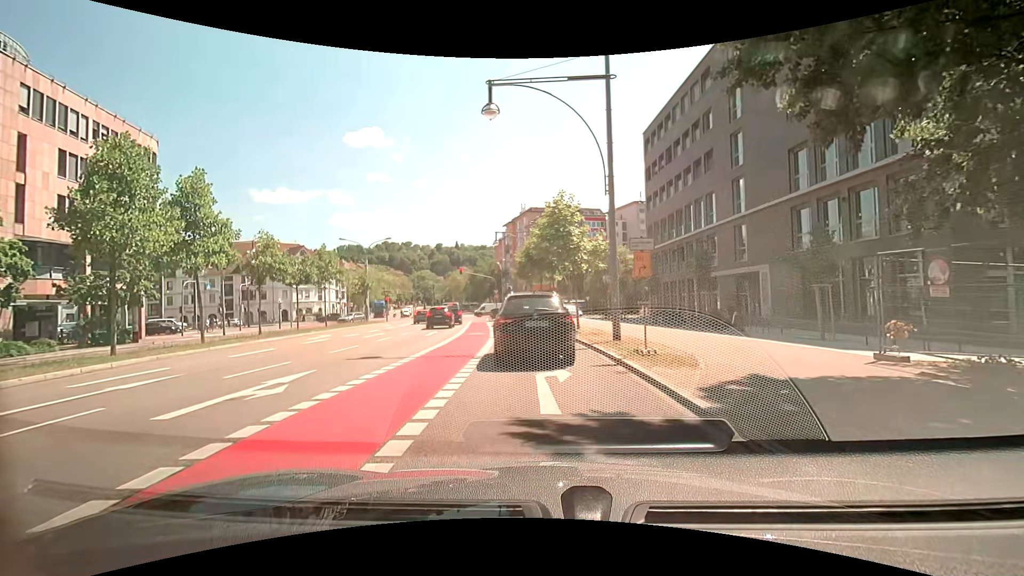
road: primary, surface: asphalt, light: Day
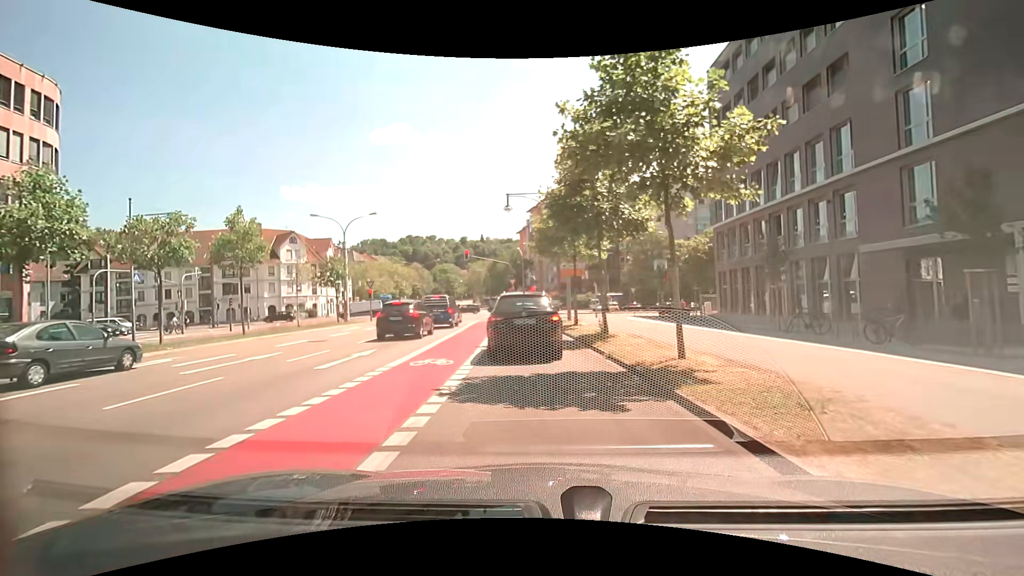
(-0.8, +15.4) m; -5°
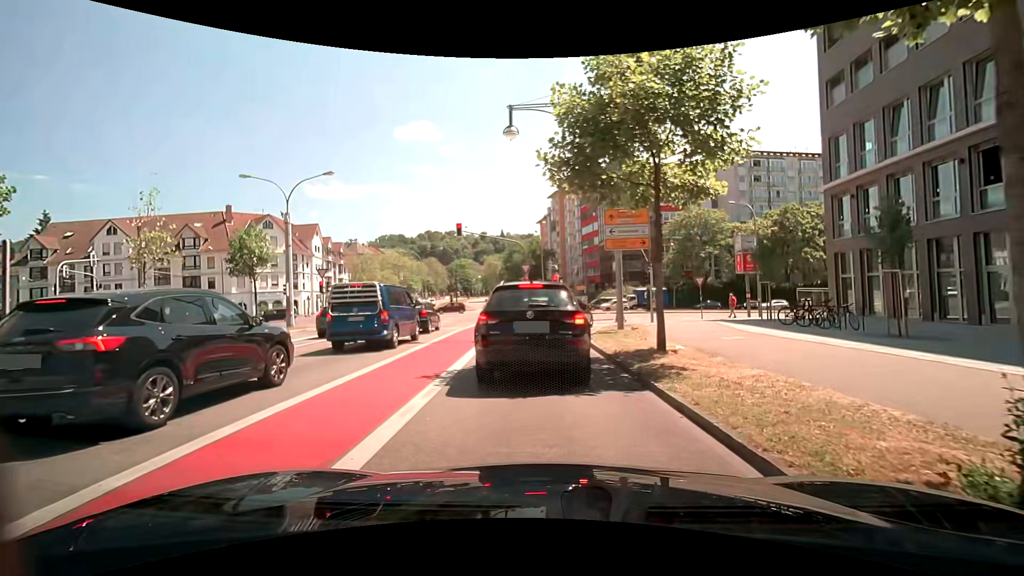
(-0.1, +14.9) m; -1°
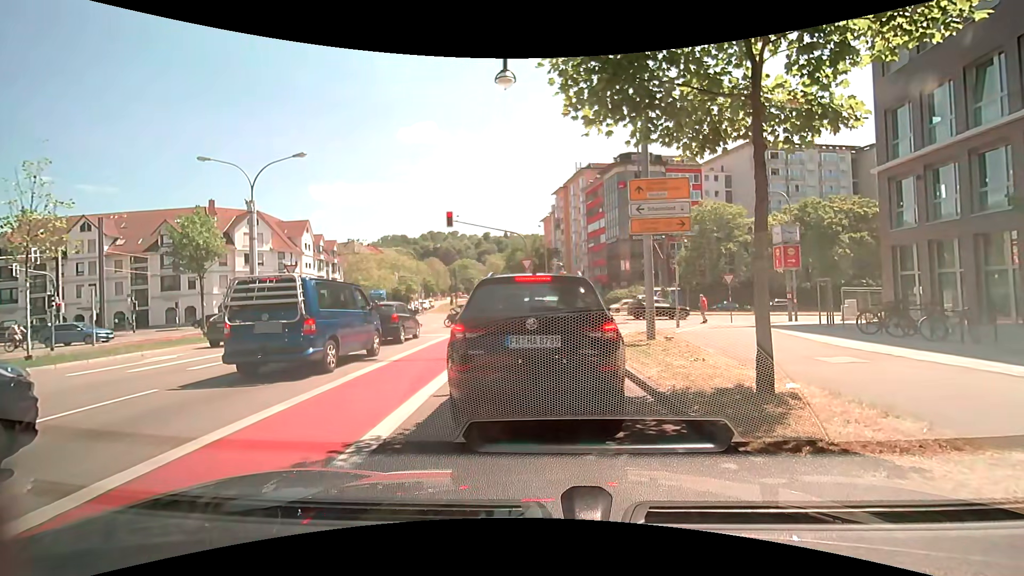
(-0.1, +4.4) m; -2°
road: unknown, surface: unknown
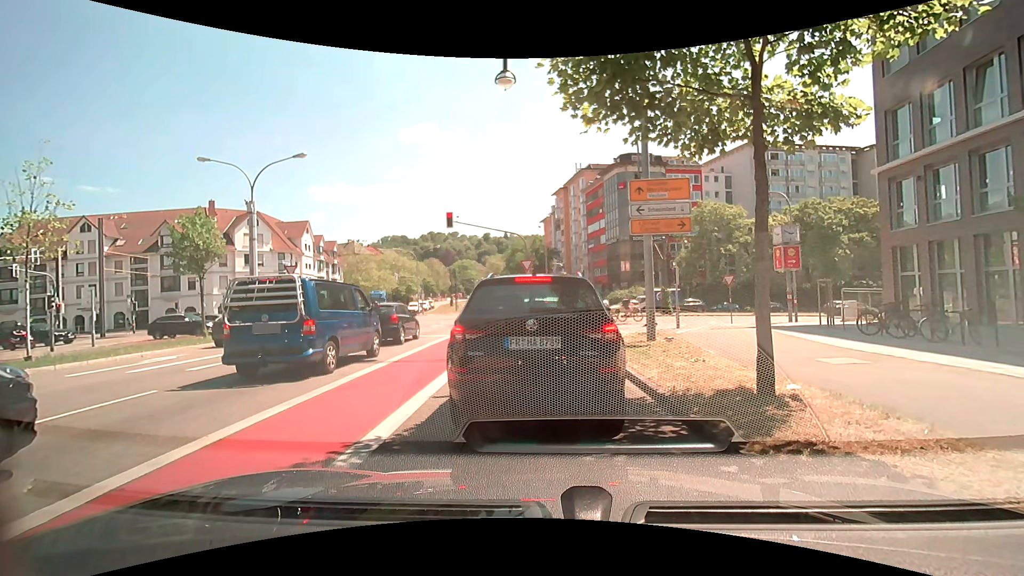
(0.0, +0.1) m; 0°
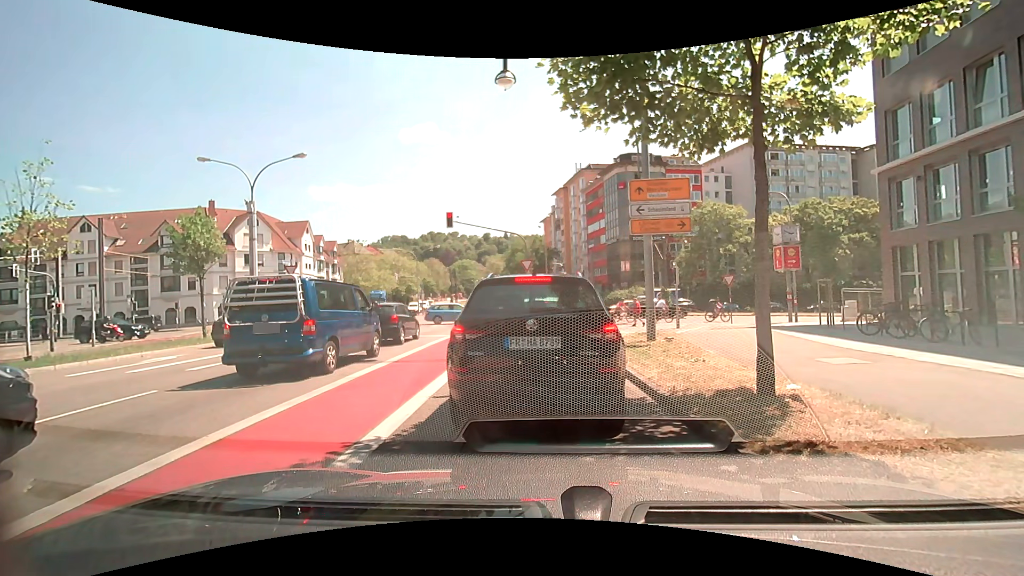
(0.0, 0.0) m; 0°
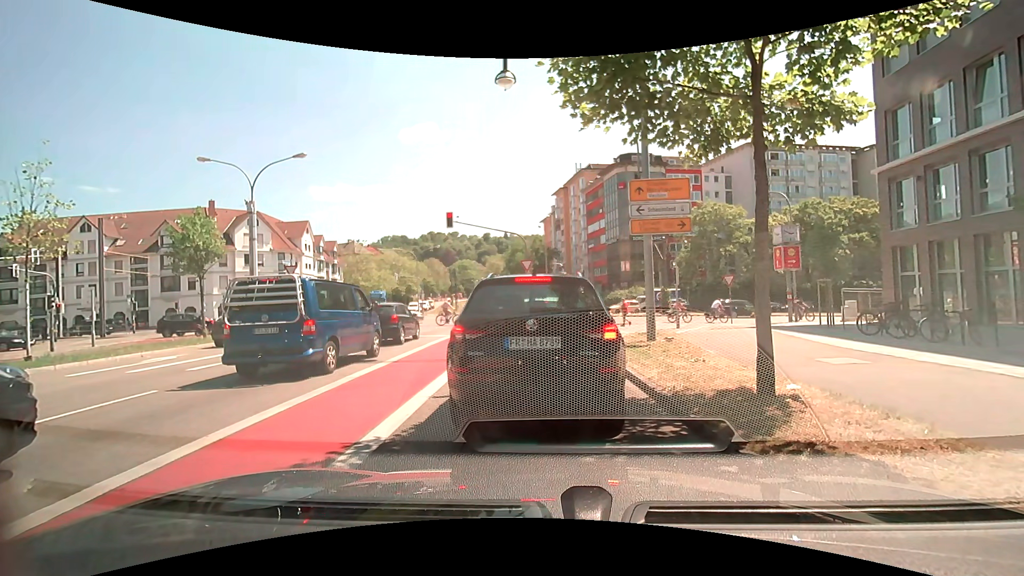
(0.0, 0.0) m; 0°
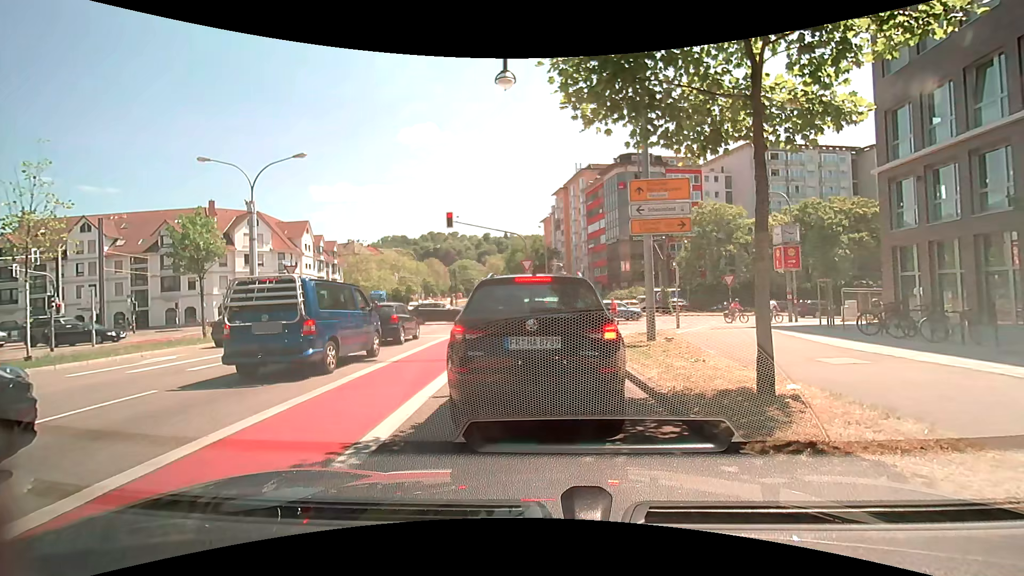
(0.0, 0.0) m; 0°
(0, +10) (+1, +20) (+4, +29) (+10, +37) (+18, +43) (+28, +46) (+38, +48) (+47, +50) (+57, +52) (+67, +55) m
